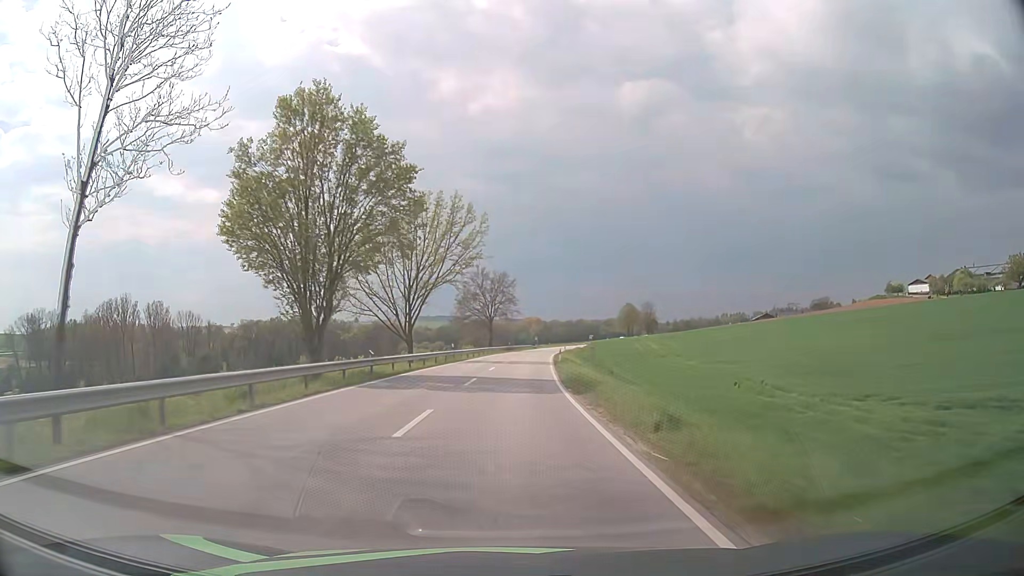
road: secondary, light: Day
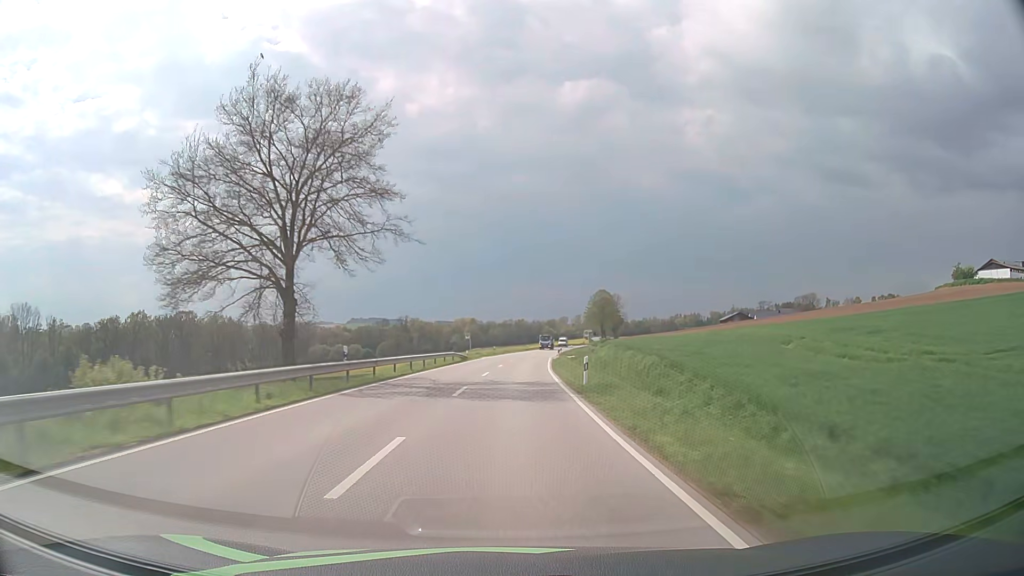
(+3.8, +75.6) m; +6°
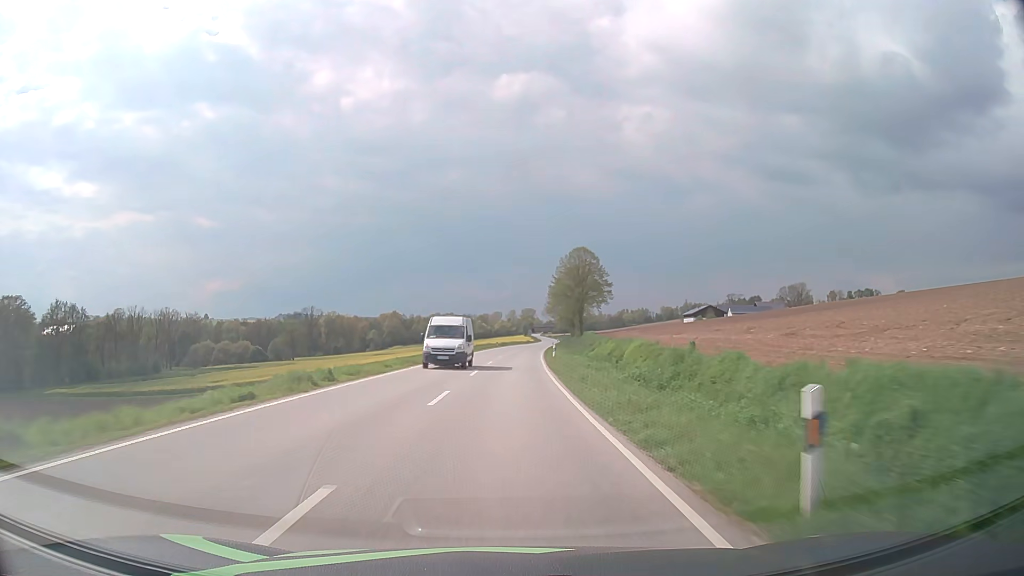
(+3.7, +75.6) m; +6°
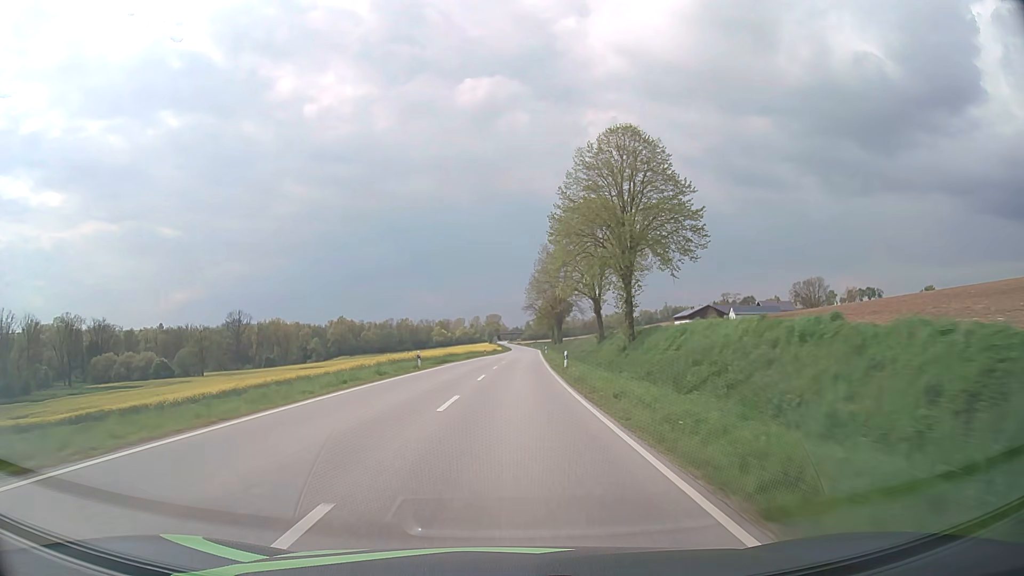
(+1.7, +60.5) m; +3°
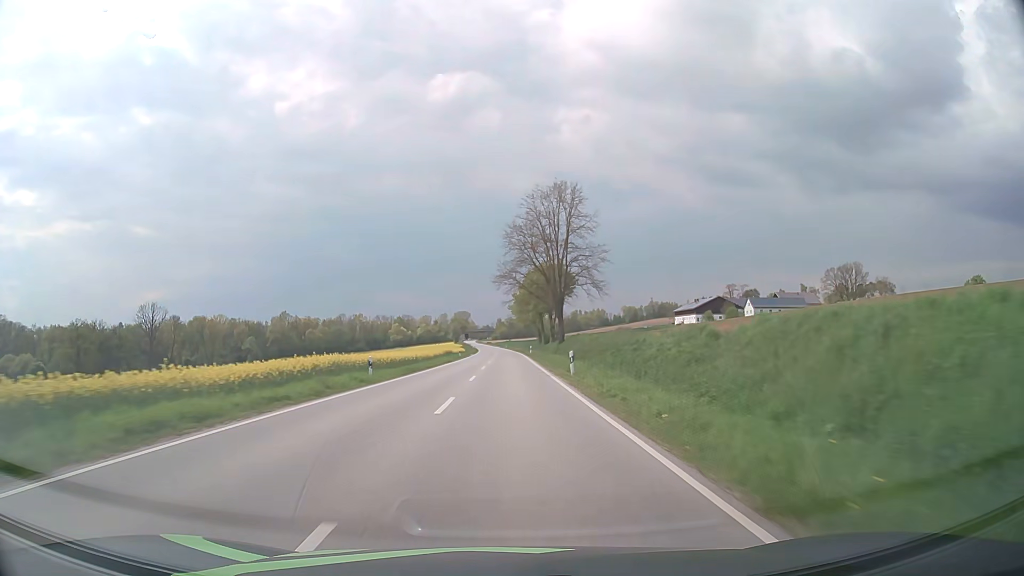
(+1.4, +60.5) m; +2°
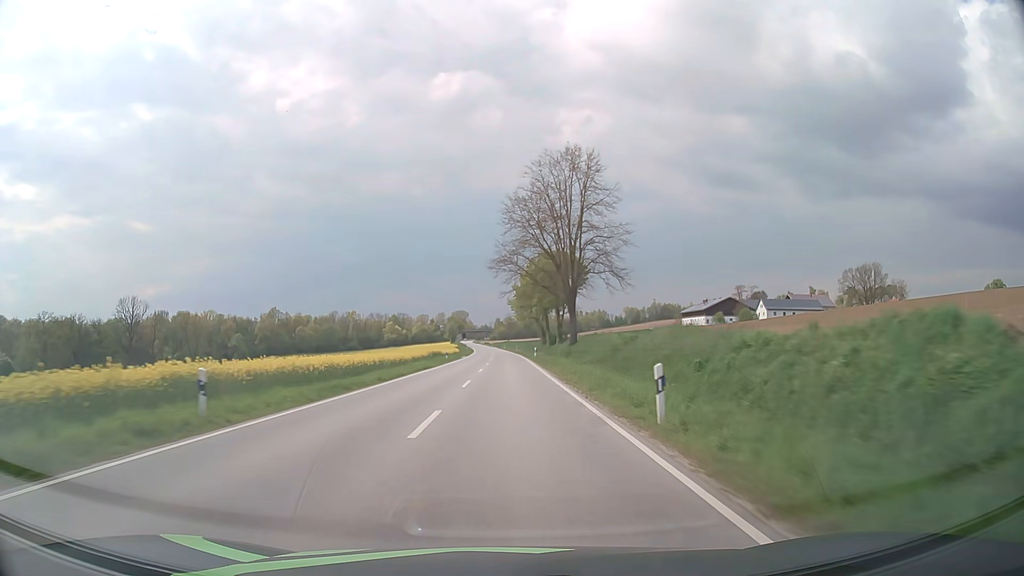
(0.0, +15.1) m; 0°
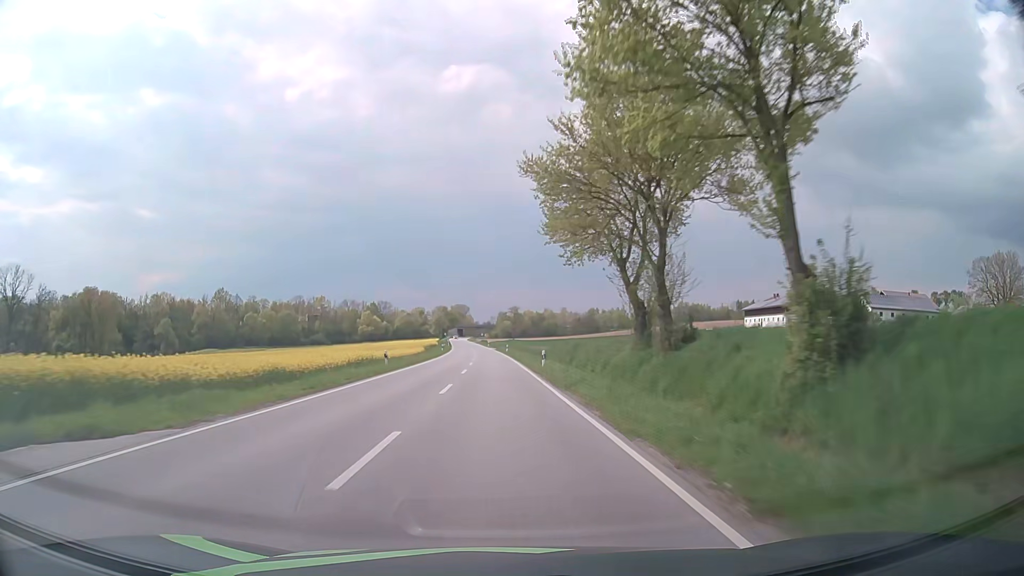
(+0.1, +75.7) m; 0°
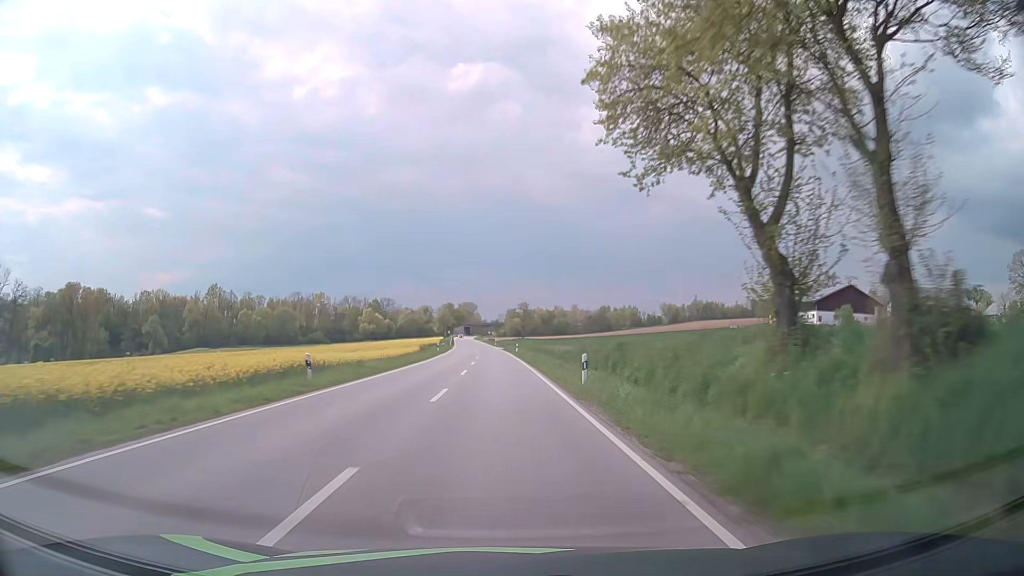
(-0.2, +15.1) m; -1°
(0, +10) (0, +20) (0, +30) (-1, +40) (-1, +50) (-1, +60) (-2, +70) (-2, +80) (-3, +90) (-3, +100) m
